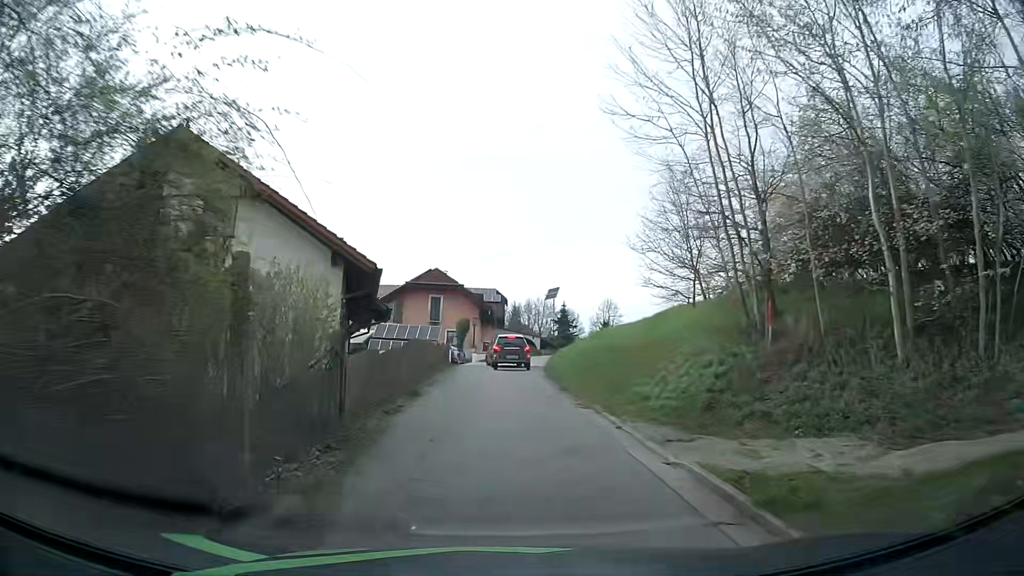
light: Day
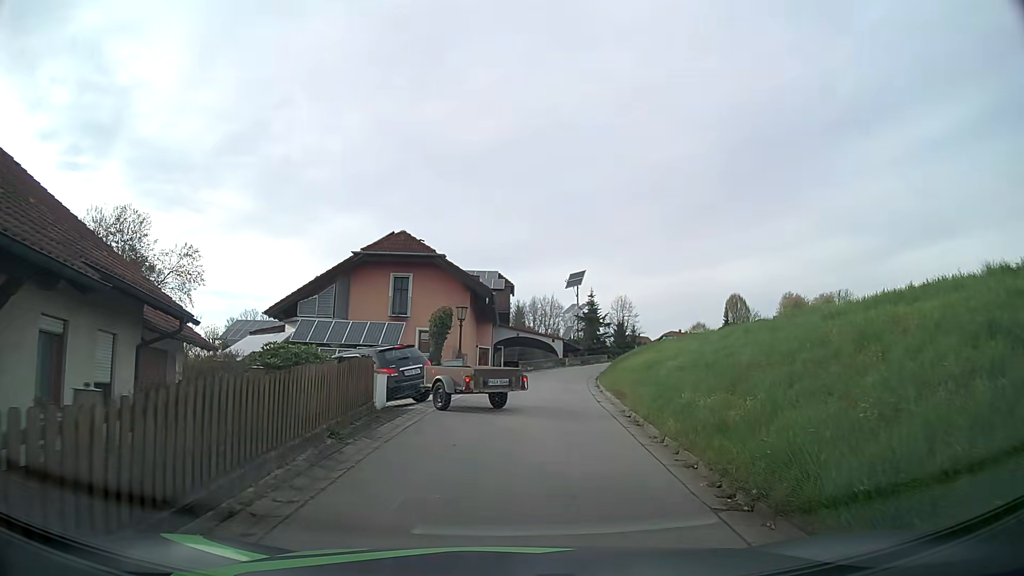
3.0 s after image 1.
(-0.2, +20.5) m; 0°
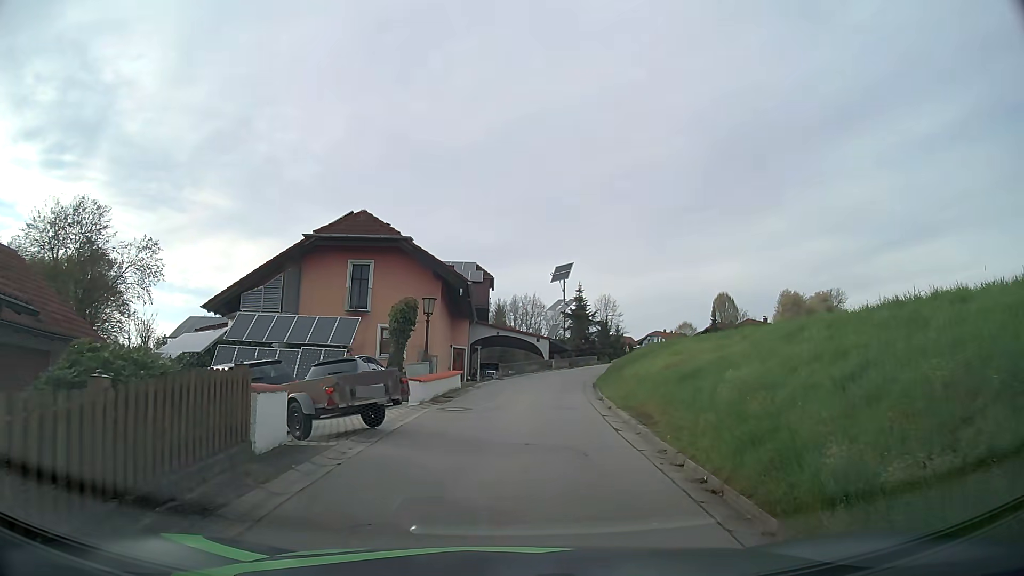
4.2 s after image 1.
(+0.1, +5.2) m; +1°
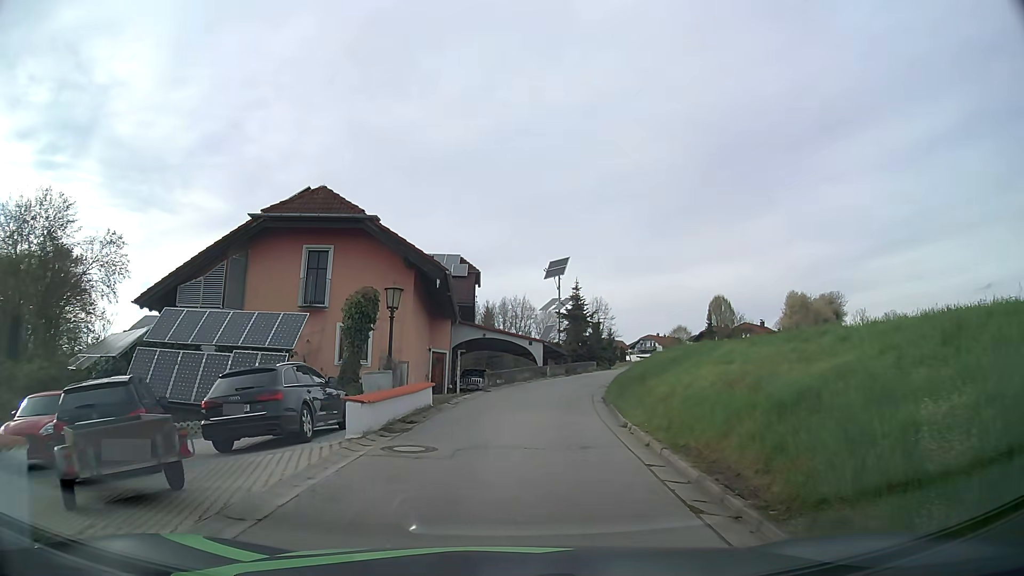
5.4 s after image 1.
(+0.1, +5.3) m; +2°
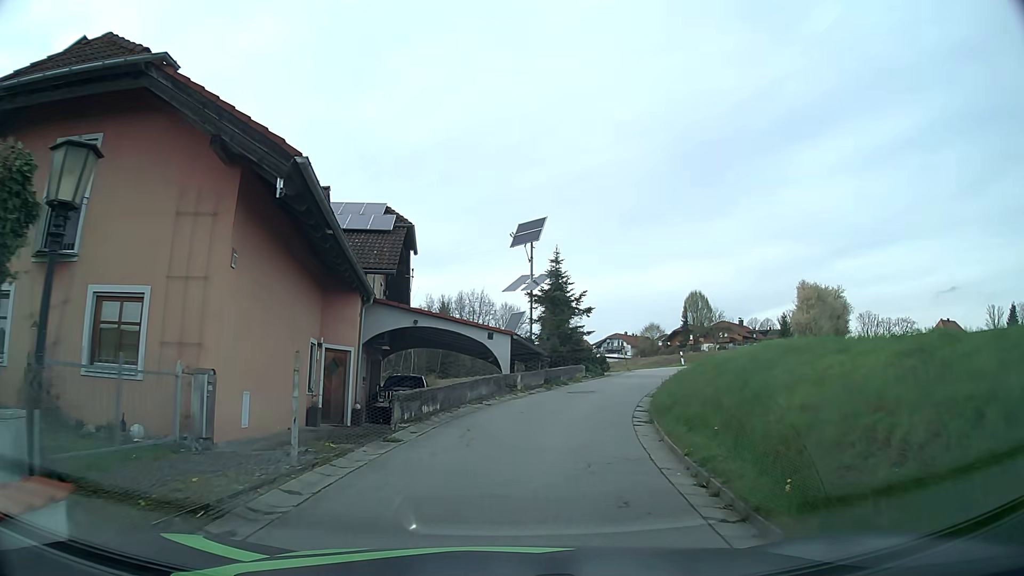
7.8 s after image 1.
(+0.3, +13.5) m; +3°
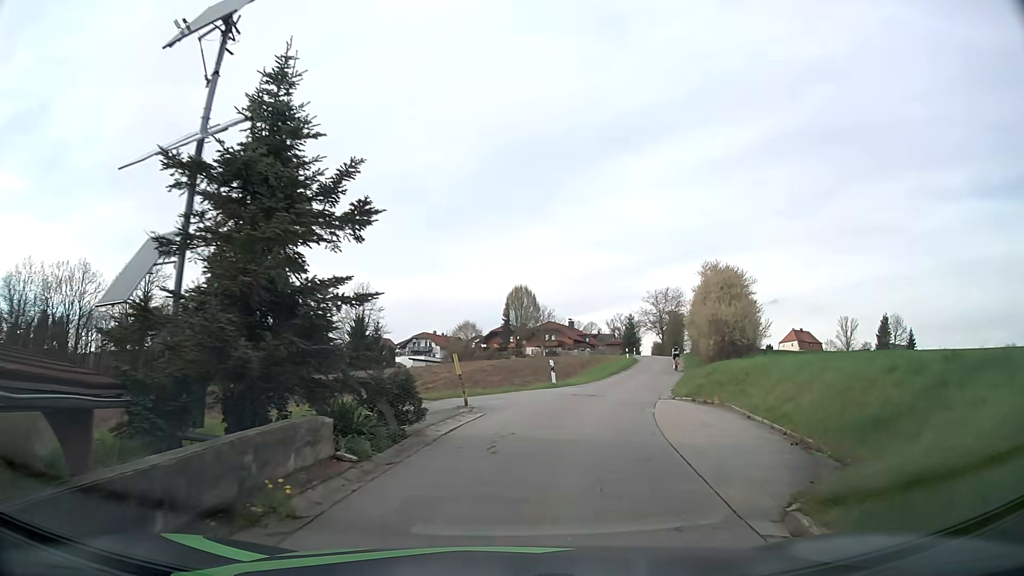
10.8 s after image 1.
(+2.7, +21.7) m; +17°
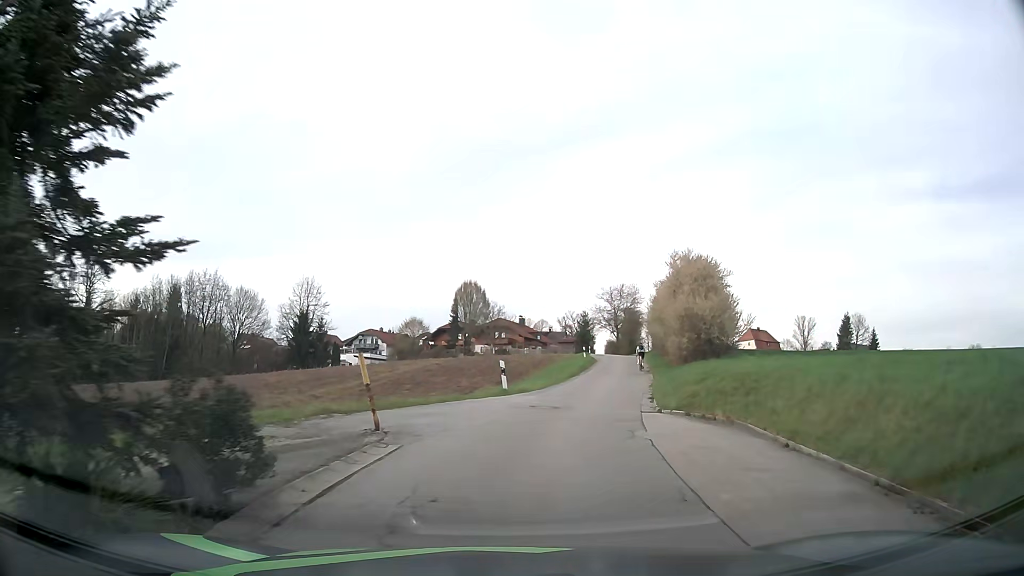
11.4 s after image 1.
(+0.2, +4.8) m; +4°
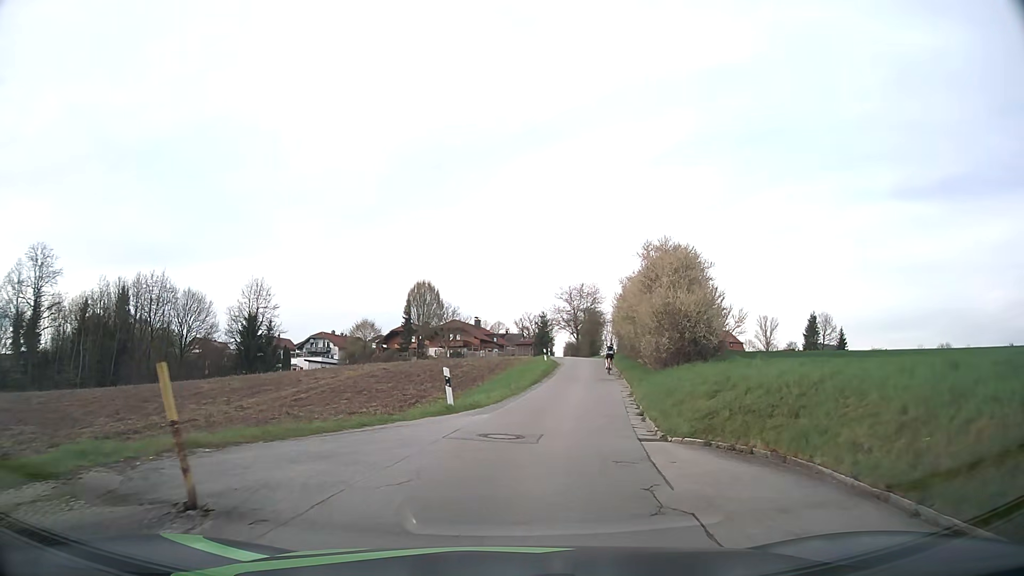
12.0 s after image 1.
(+0.2, +4.9) m; +4°
